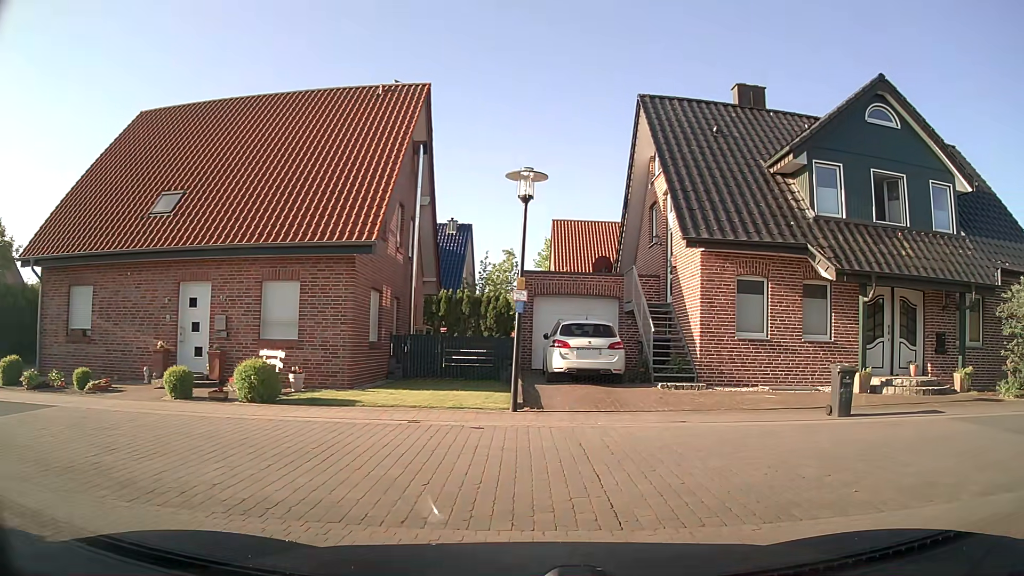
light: Day
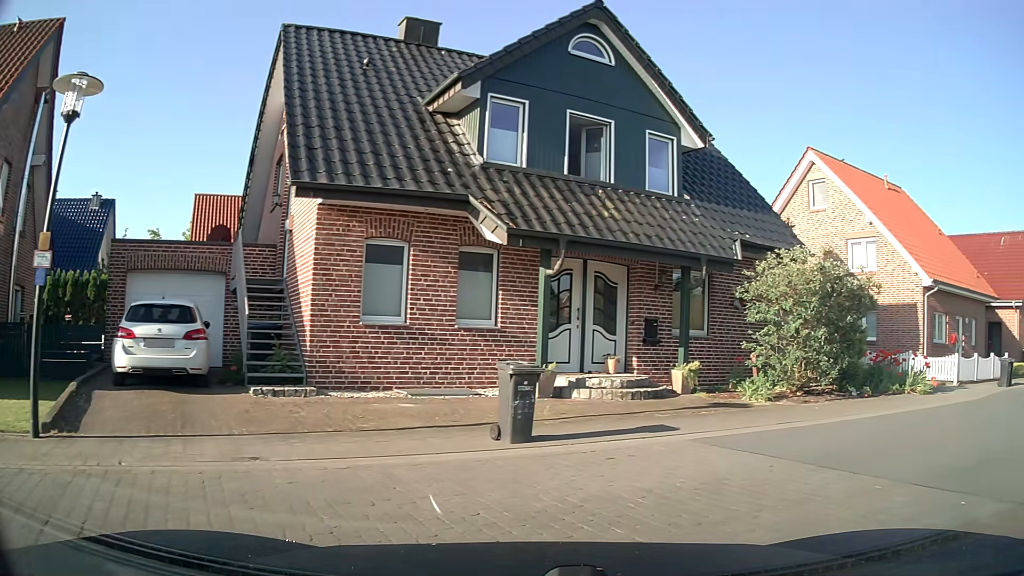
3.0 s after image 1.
(+0.8, +4.3) m; +28°
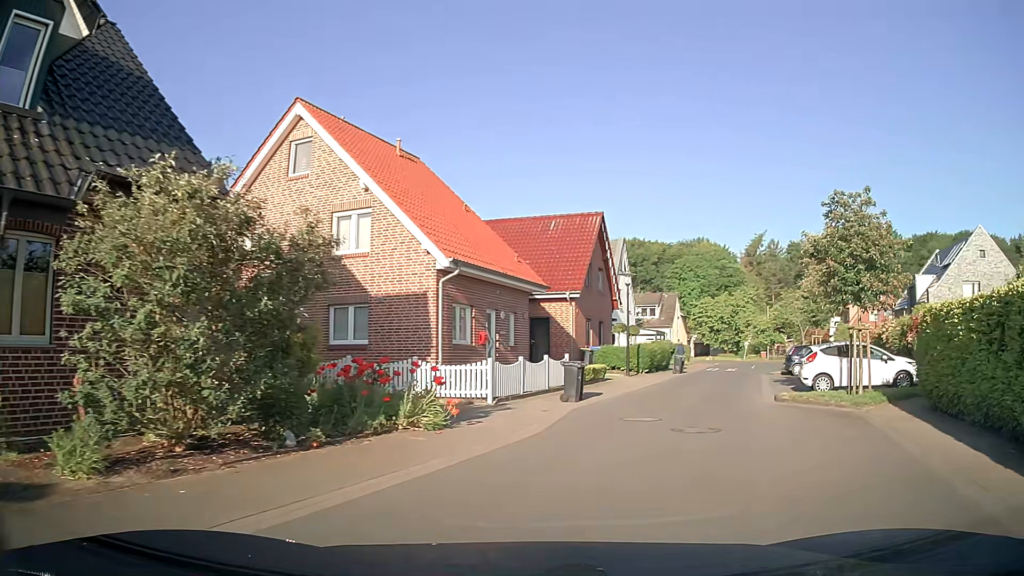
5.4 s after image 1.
(+3.2, +6.7) m; +40°
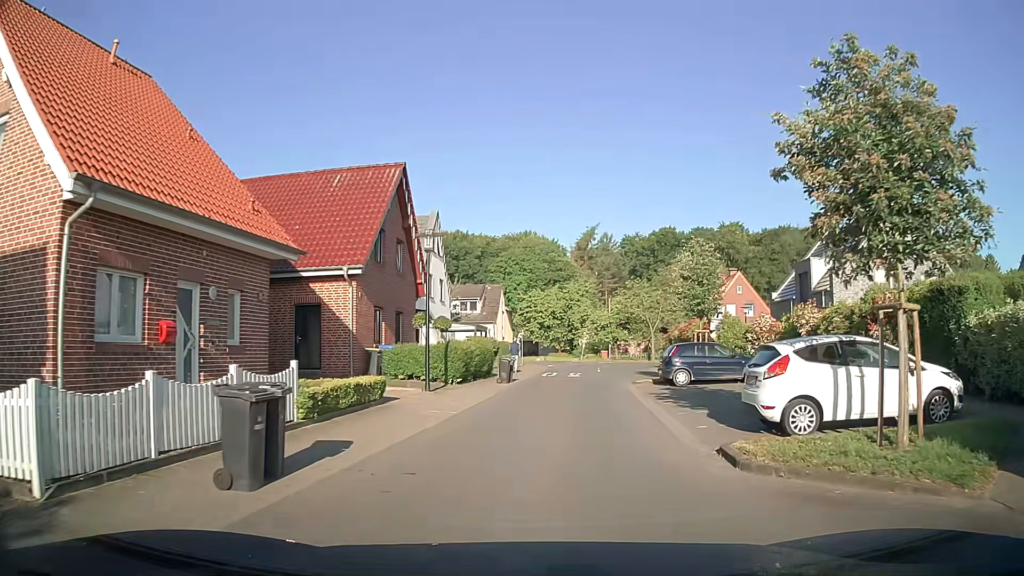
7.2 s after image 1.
(+1.8, +10.1) m; +16°
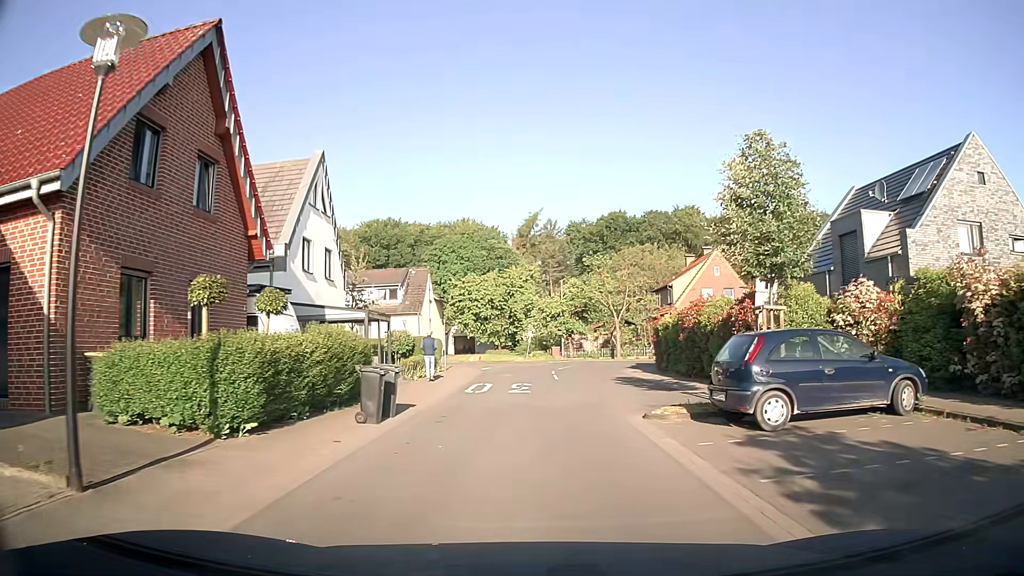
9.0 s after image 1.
(+0.5, +13.2) m; +4°
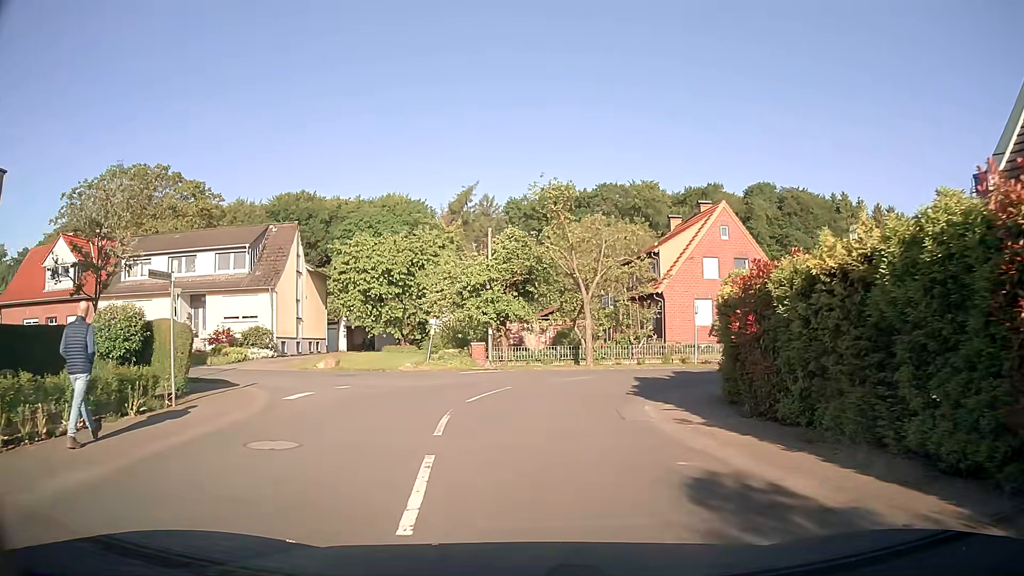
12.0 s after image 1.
(+1.1, +20.3) m; +5°
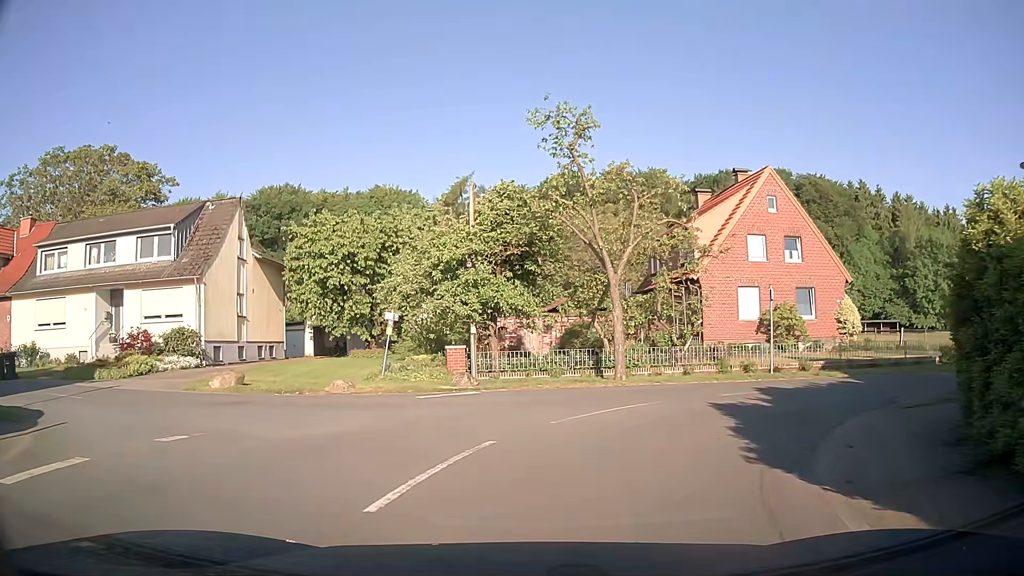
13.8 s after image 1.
(0.0, +8.5) m; +1°
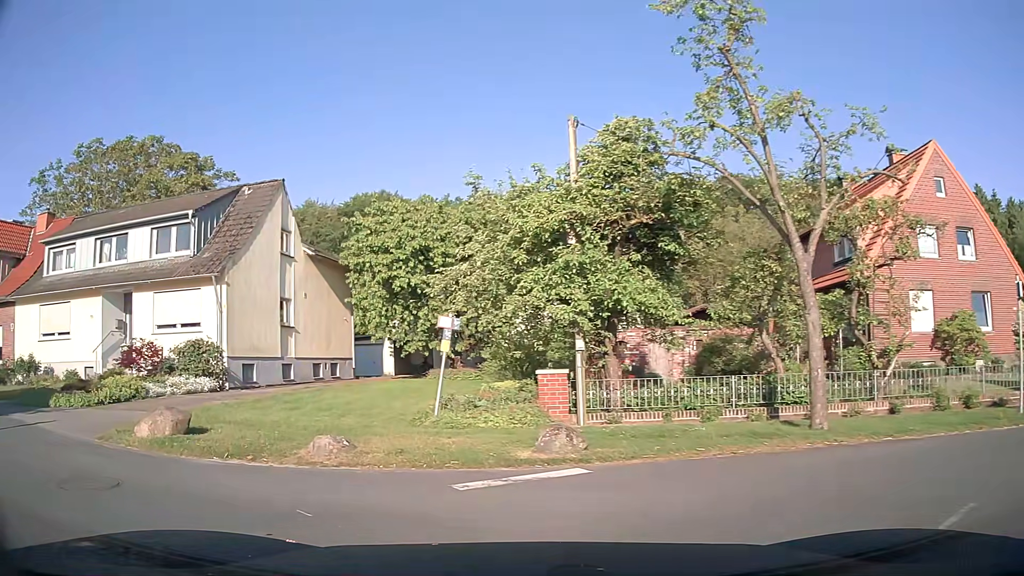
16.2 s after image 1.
(-0.2, +7.0) m; -12°
(-5, +8) (-15, +12) (-24, +12) (-34, +11) (-44, +12) (-54, +15) (-63, +18) (-73, +20) (-83, +22) (-93, +25) m
